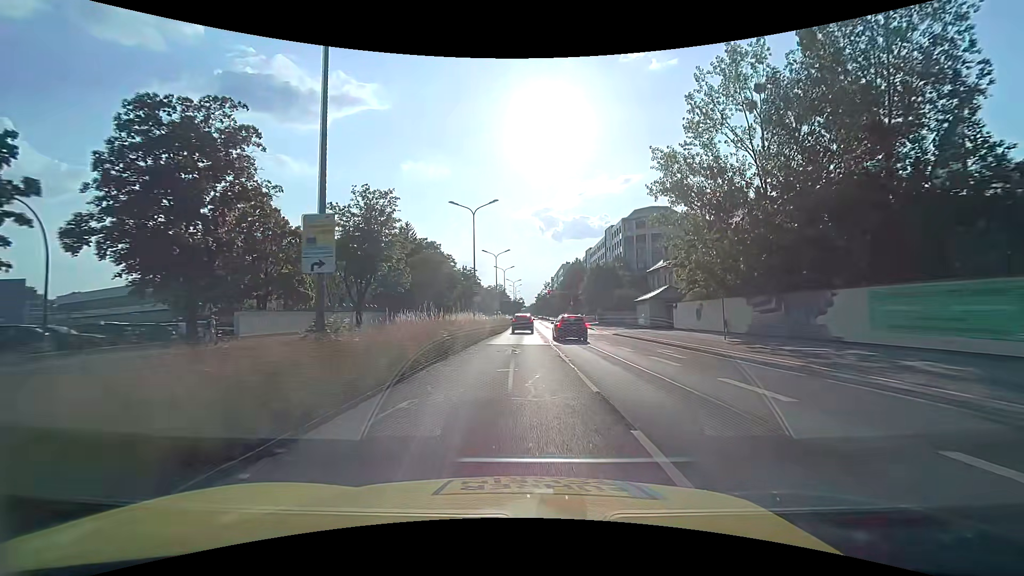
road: primary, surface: asphalt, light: Day
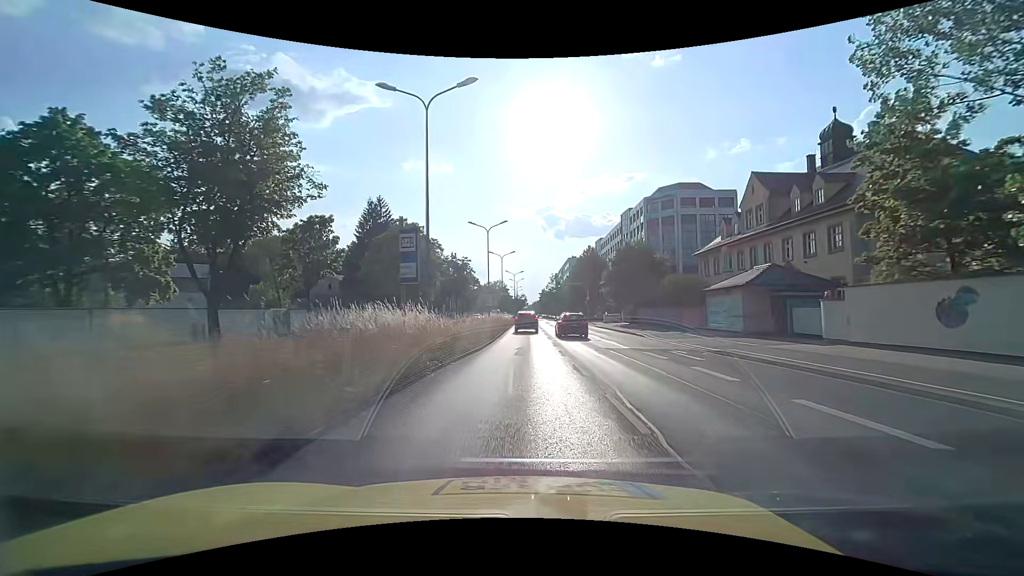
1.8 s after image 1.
(-0.1, +20.5) m; -1°
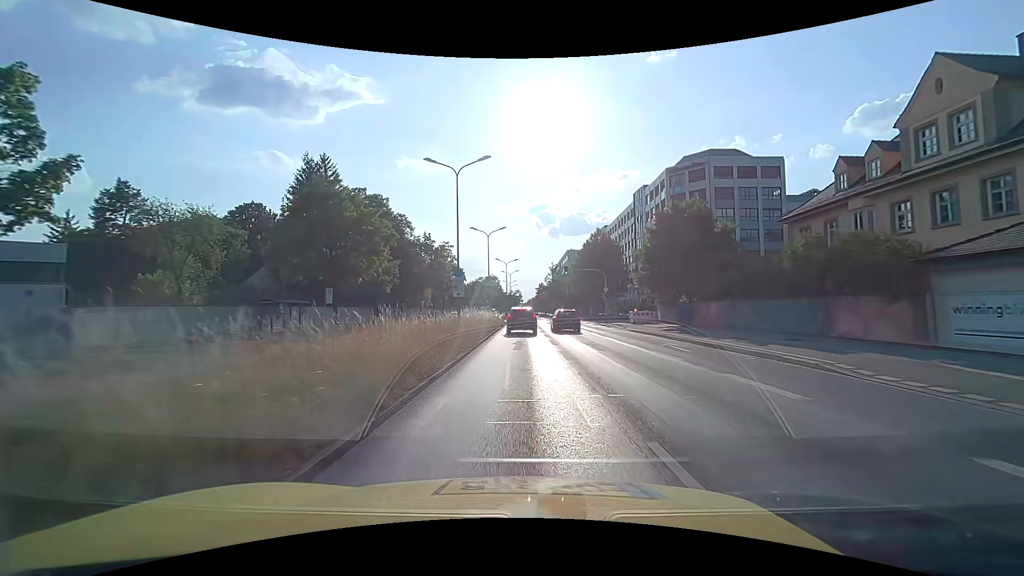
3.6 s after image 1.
(+0.1, +19.8) m; +1°
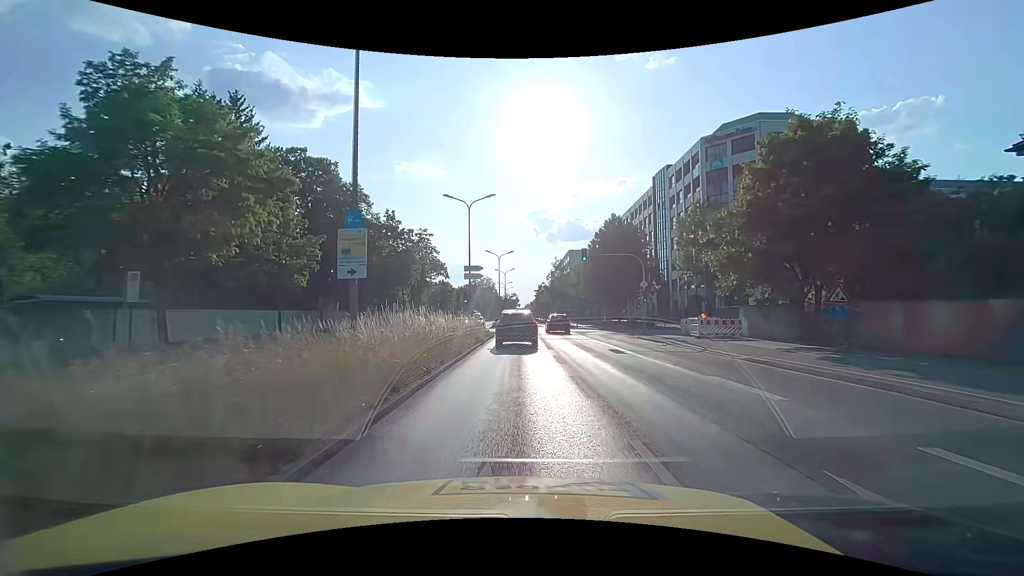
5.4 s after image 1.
(0.0, +17.7) m; 0°
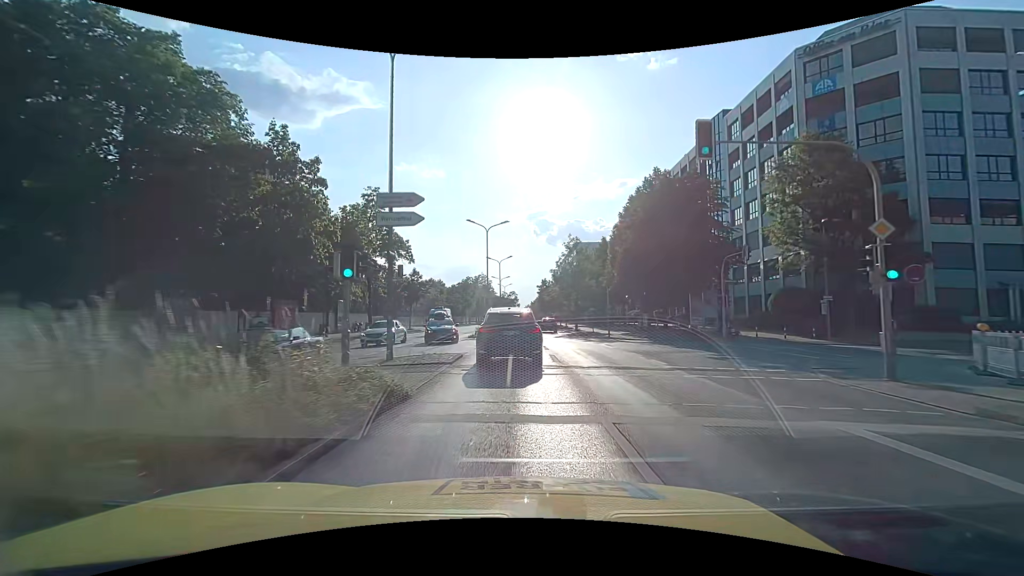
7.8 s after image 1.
(+0.1, +23.6) m; 0°
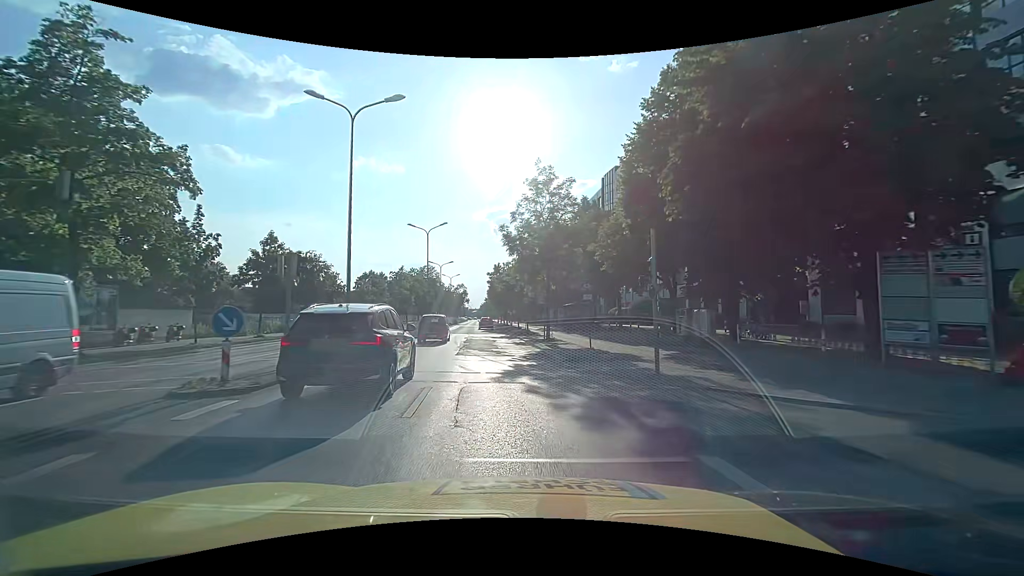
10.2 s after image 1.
(+2.0, +26.5) m; +5°
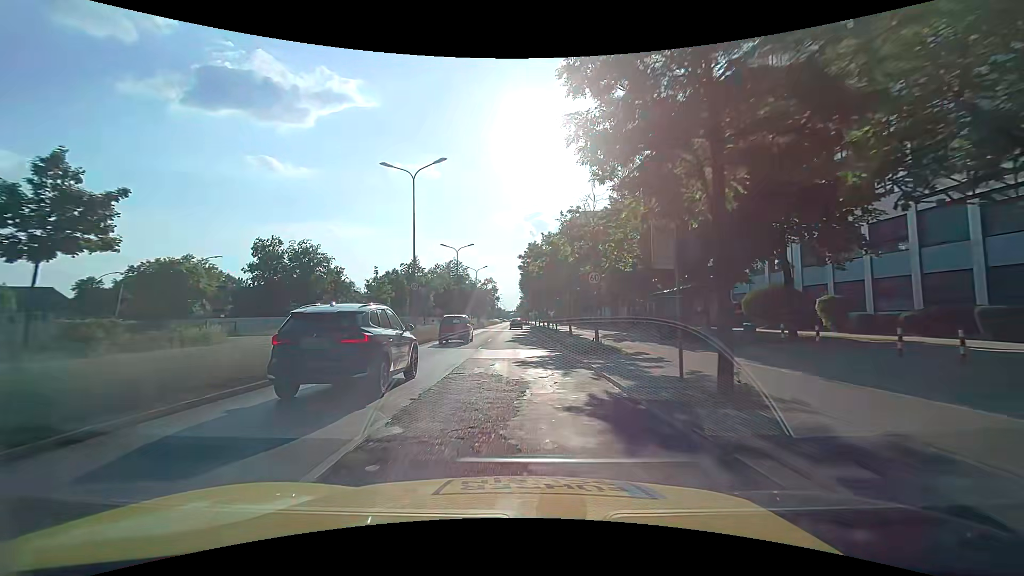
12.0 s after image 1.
(-1.0, +21.7) m; -5°
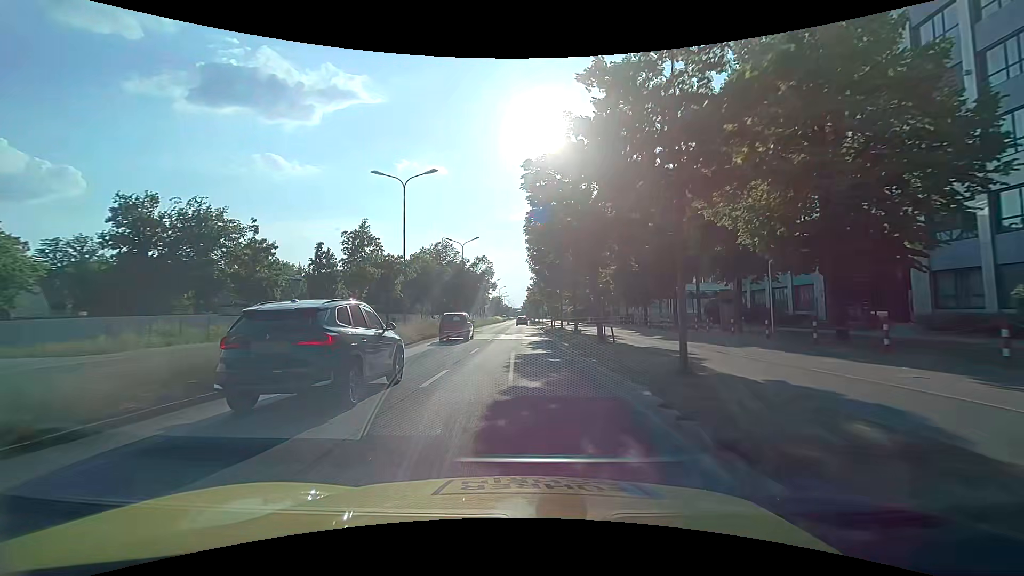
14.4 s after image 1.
(+0.1, +30.3) m; 0°
(0, +10) (0, +20) (0, +30) (0, +40) (0, +50) (0, +60) (0, +70) (0, +80) (0, +90) (0, +100) m
